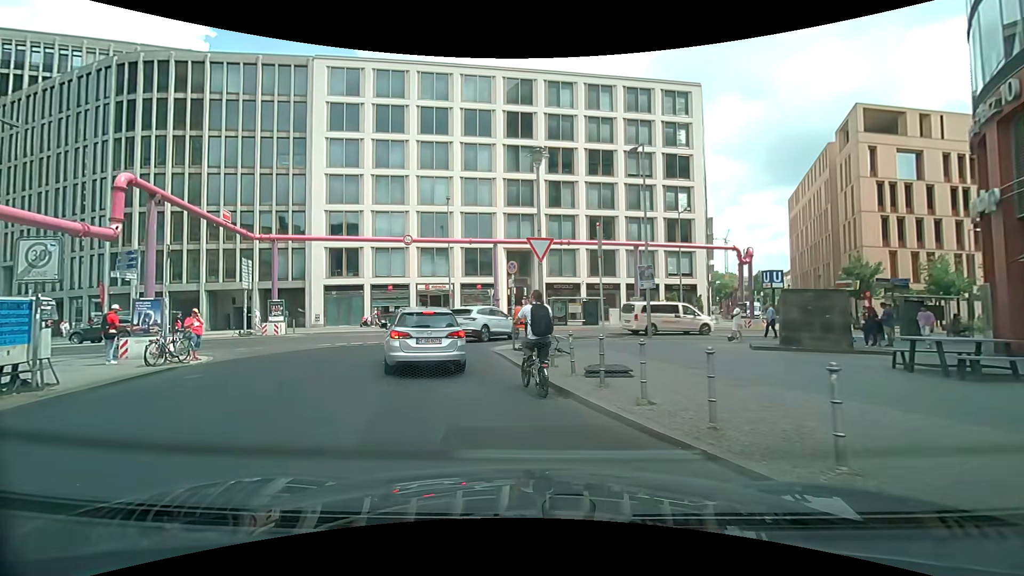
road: residential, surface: asphalt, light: Day
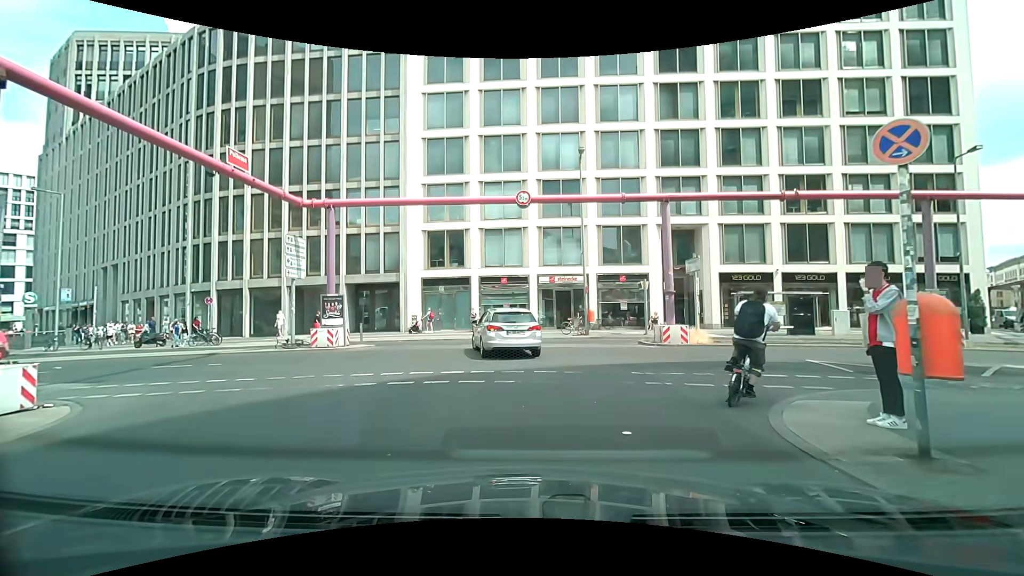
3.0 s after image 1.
(-2.2, +11.9) m; -12°
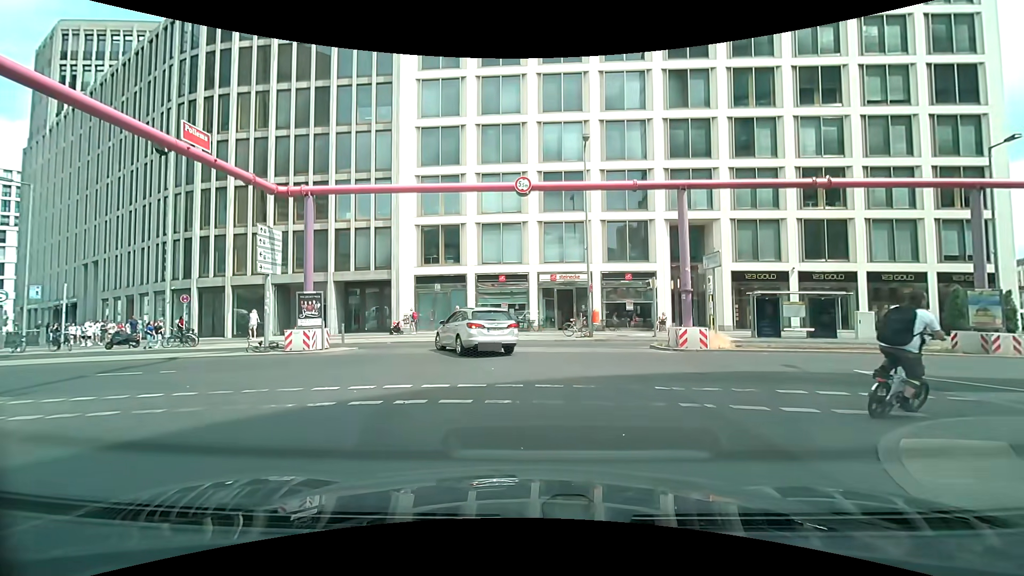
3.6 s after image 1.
(-0.1, +2.0) m; -2°
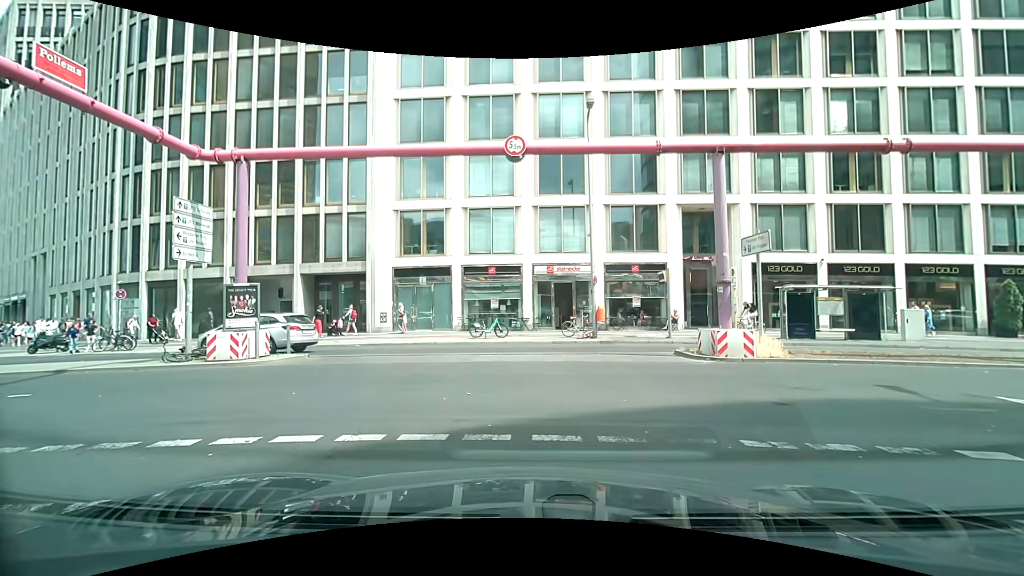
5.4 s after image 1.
(0.0, +3.7) m; 0°
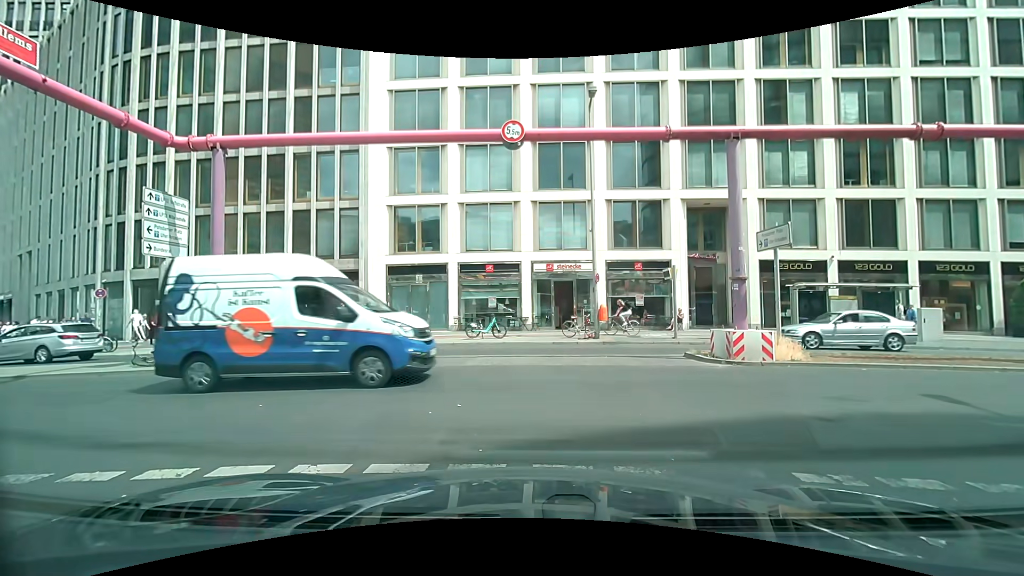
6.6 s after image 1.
(0.0, +1.0) m; 0°
